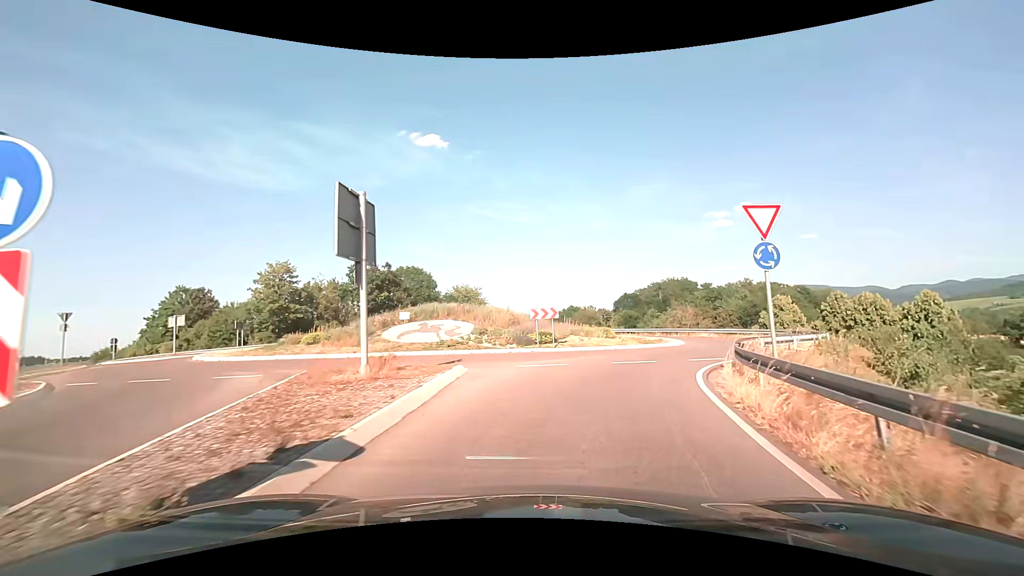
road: primary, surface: asphalt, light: Day
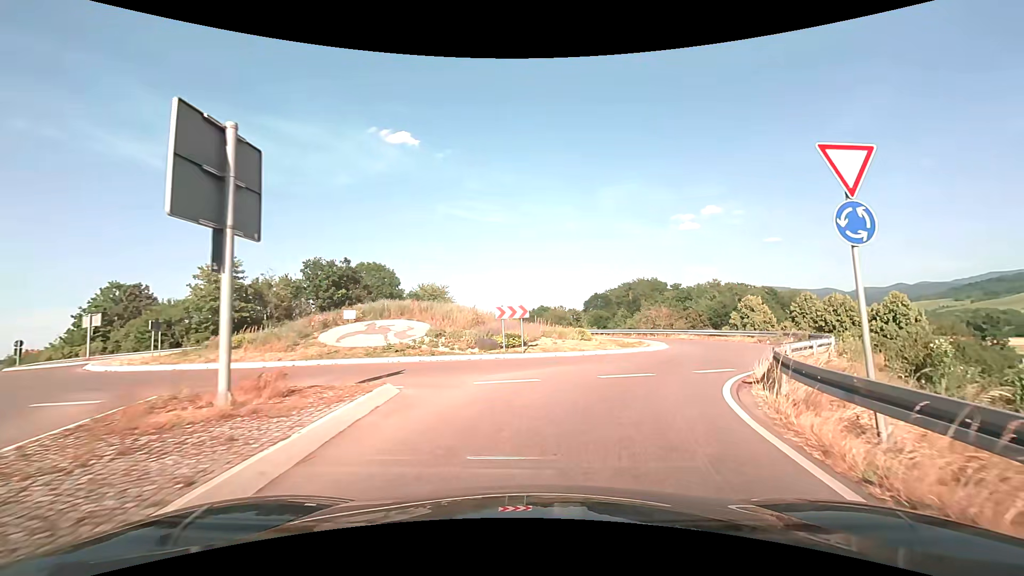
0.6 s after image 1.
(+0.1, +3.8) m; +4°
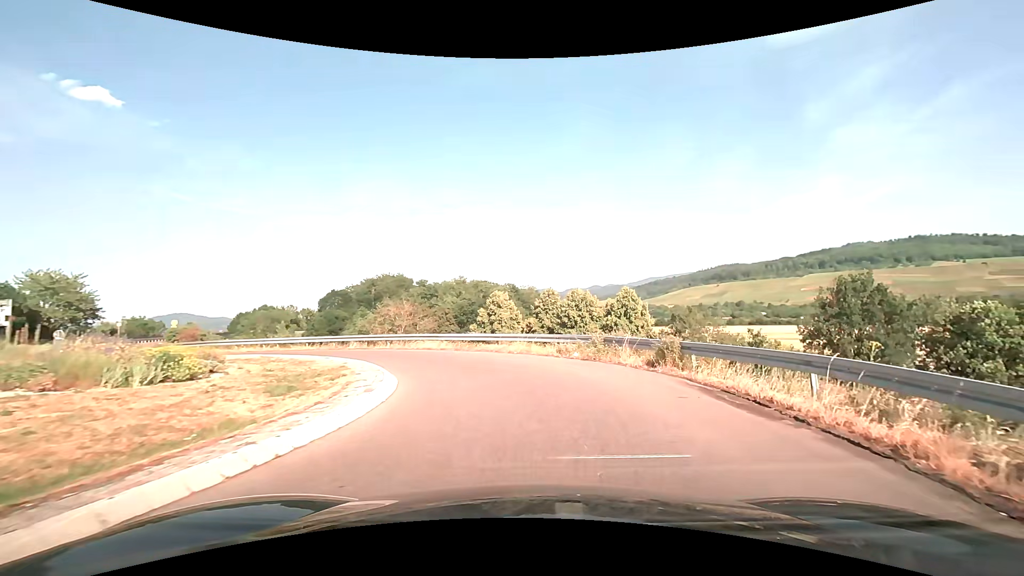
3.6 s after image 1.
(+4.1, +17.4) m; +28°
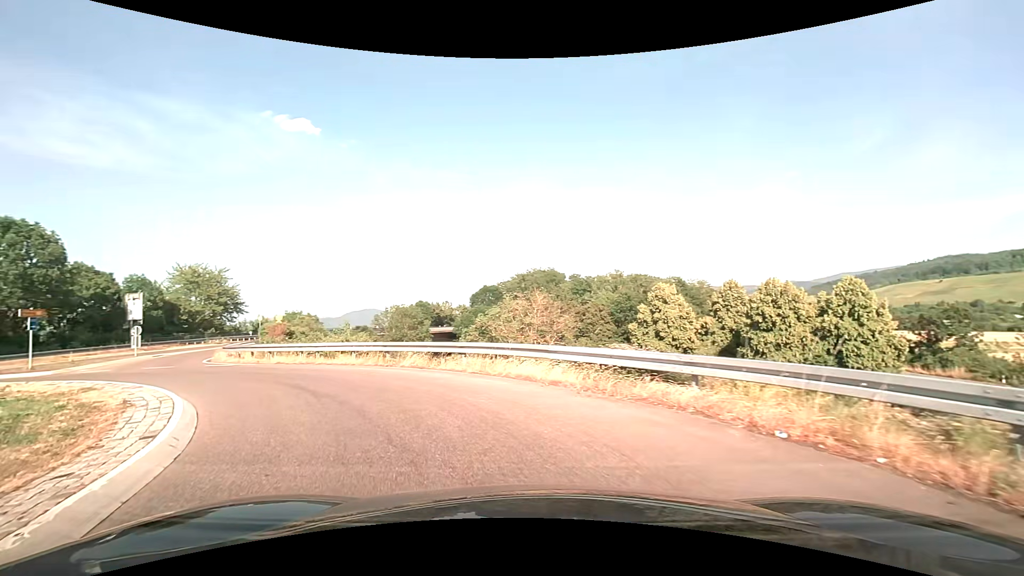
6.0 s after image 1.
(-0.9, +14.4) m; -17°
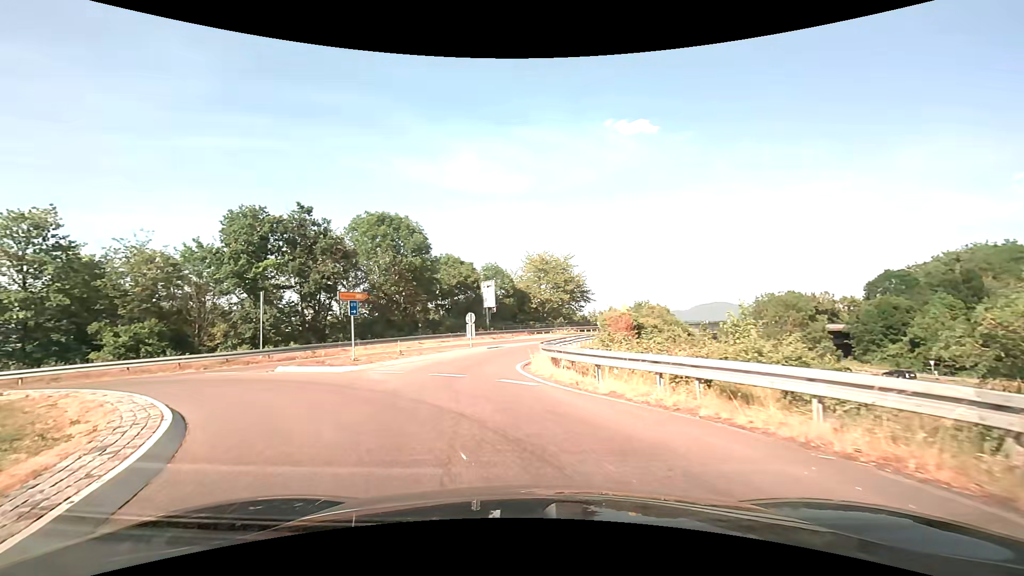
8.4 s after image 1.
(-4.5, +11.8) m; -39°
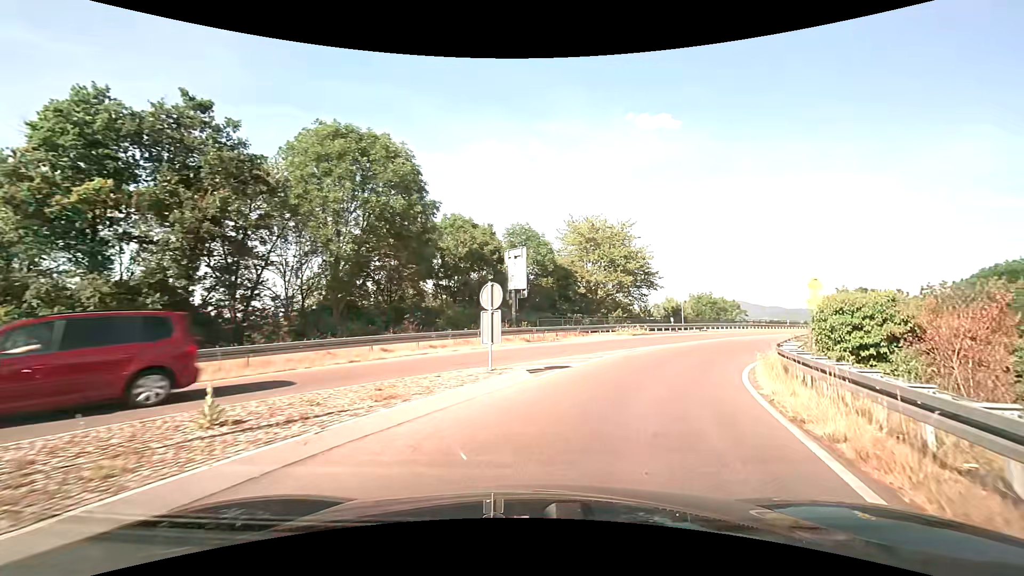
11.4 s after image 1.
(-2.2, +17.7) m; -1°
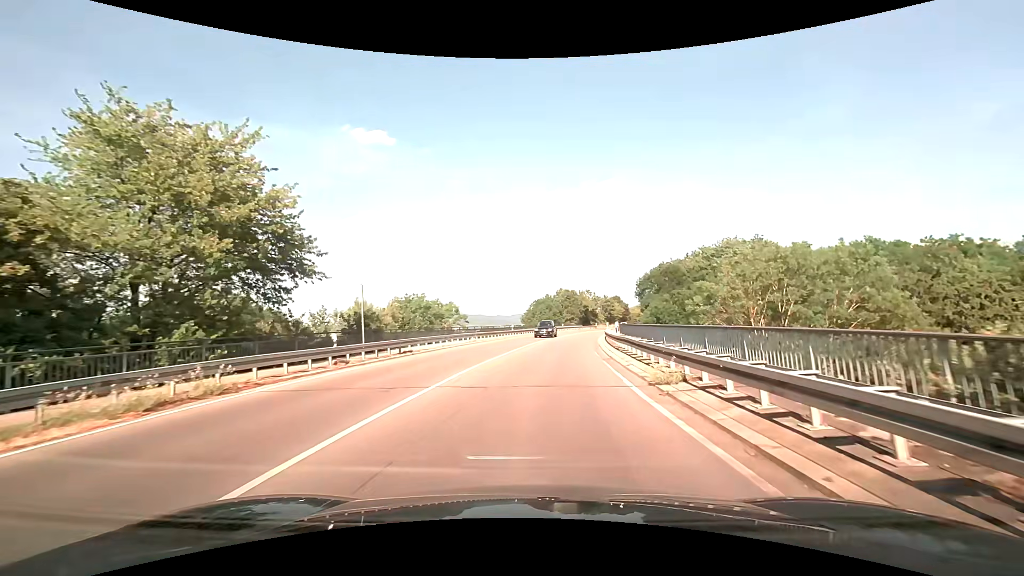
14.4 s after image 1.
(+7.1, +21.6) m; +31°
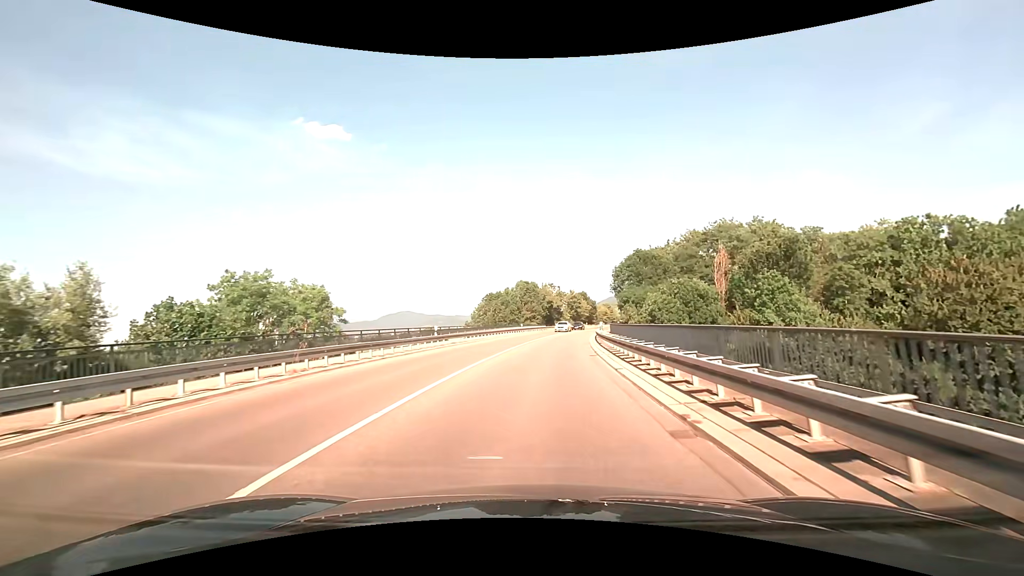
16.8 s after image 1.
(+1.4, +22.4) m; +5°
(0, +10) (+1, +20) (+1, +30) (+2, +40) (+4, +50) (+5, +60) (+7, +69) (+10, +79) (+12, +89) (+15, +99) m
